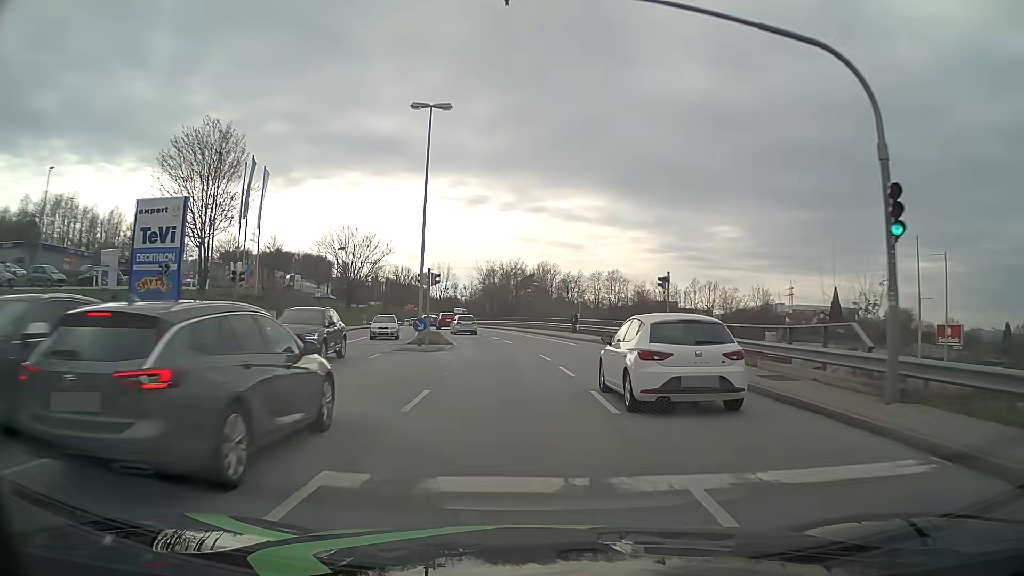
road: tertiary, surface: asphalt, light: Day
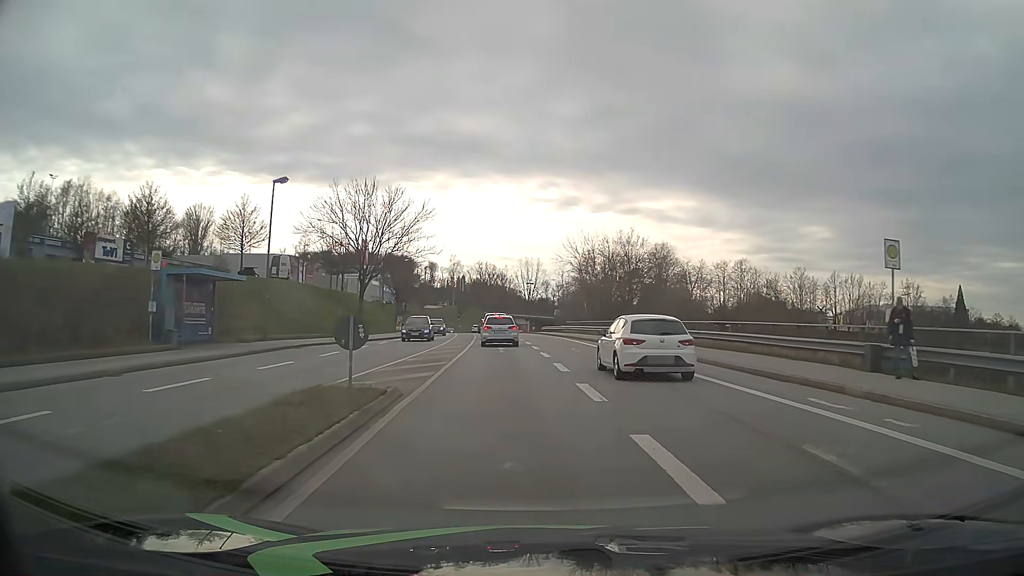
(-2.4, +36.4) m; -8°
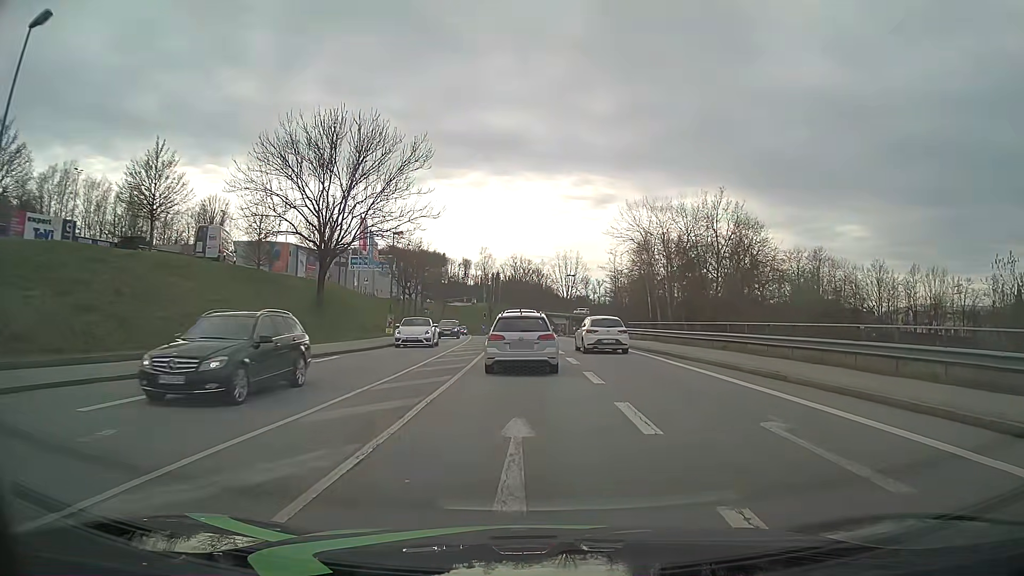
(-0.7, +20.6) m; -3°
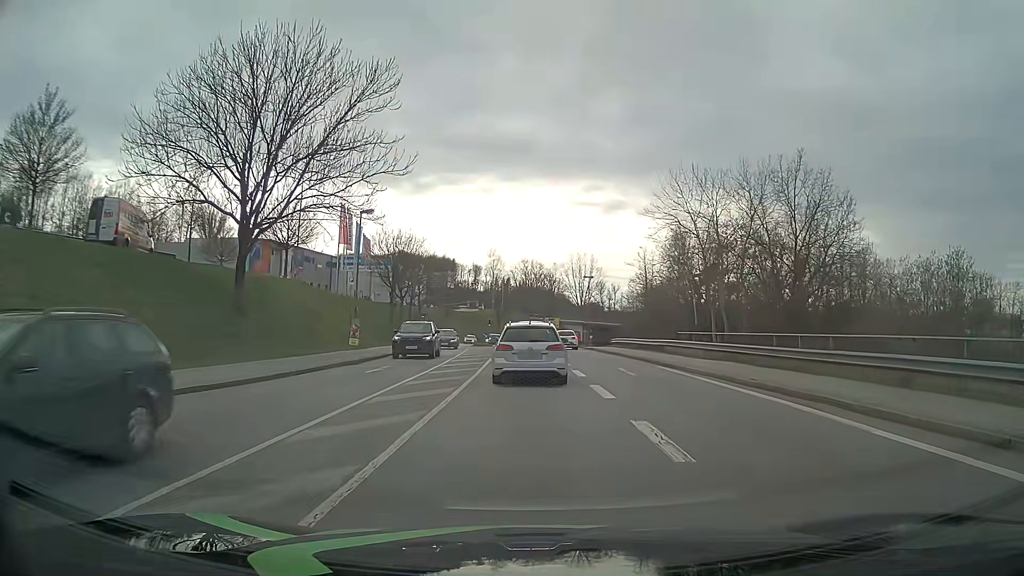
(-0.1, +12.8) m; -1°
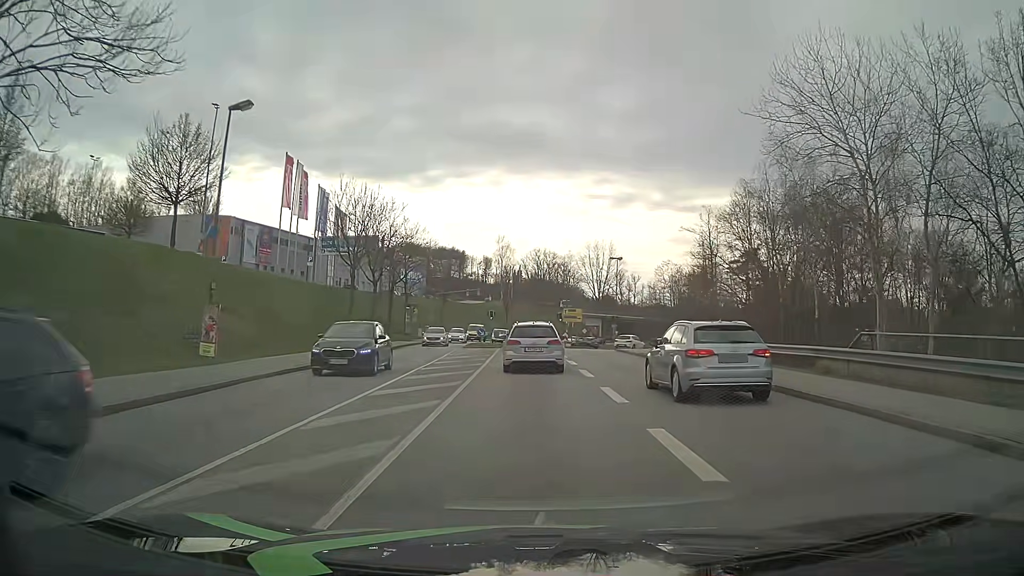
(-0.1, +19.6) m; -1°
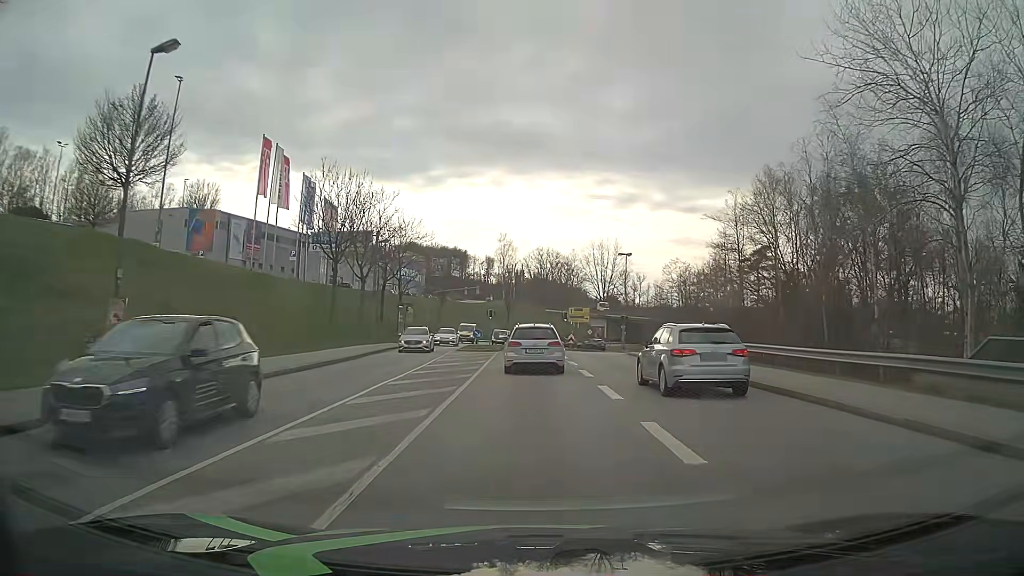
(0.0, +5.3) m; 0°
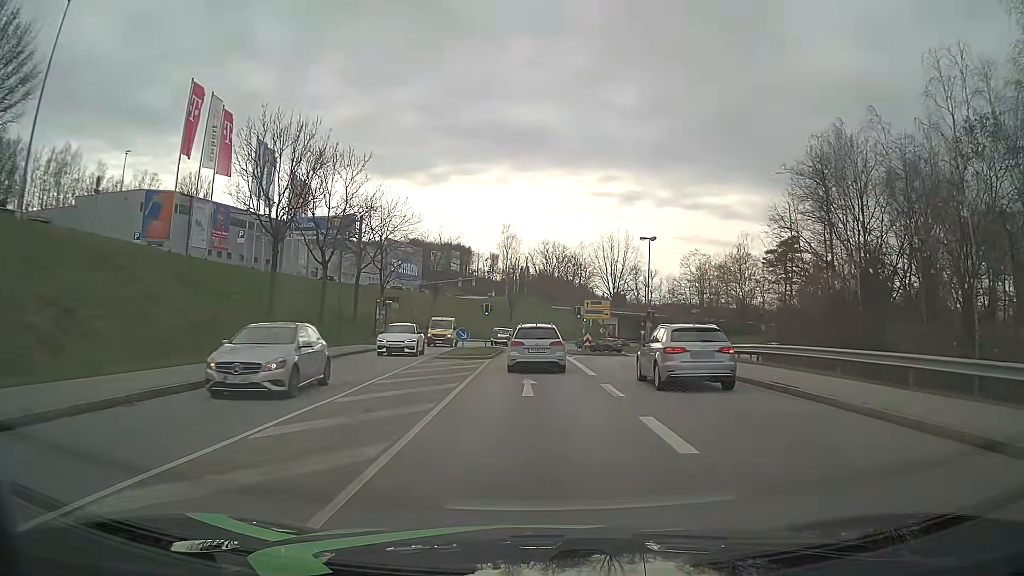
(-0.1, +11.6) m; -1°
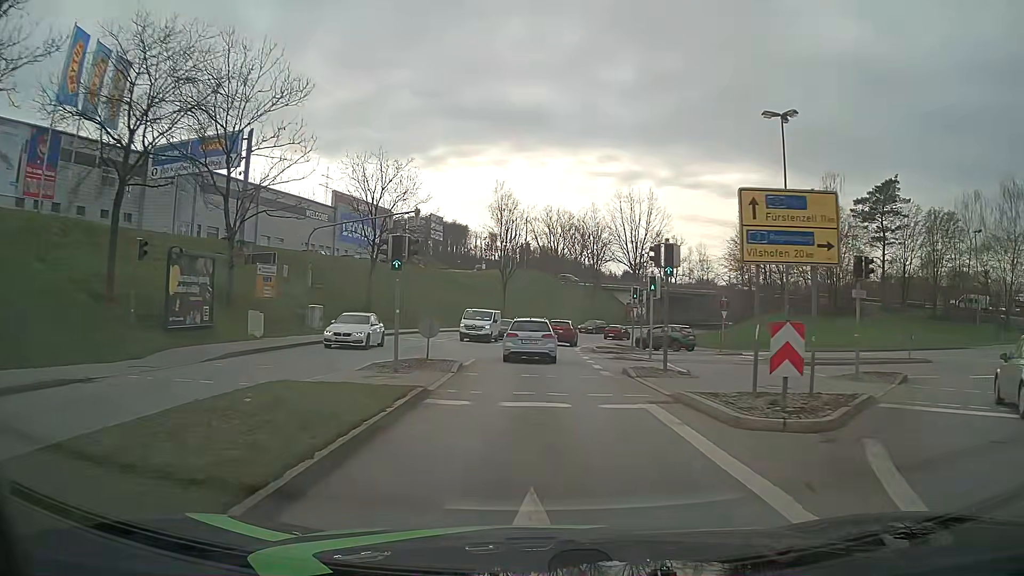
(0.0, +33.4) m; 0°
(0, +10) (0, +20) (0, +30) (+1, +40) (+2, +50) (+5, +60) (+8, +69) (+13, +78) (+19, +86) (+25, +94) m
